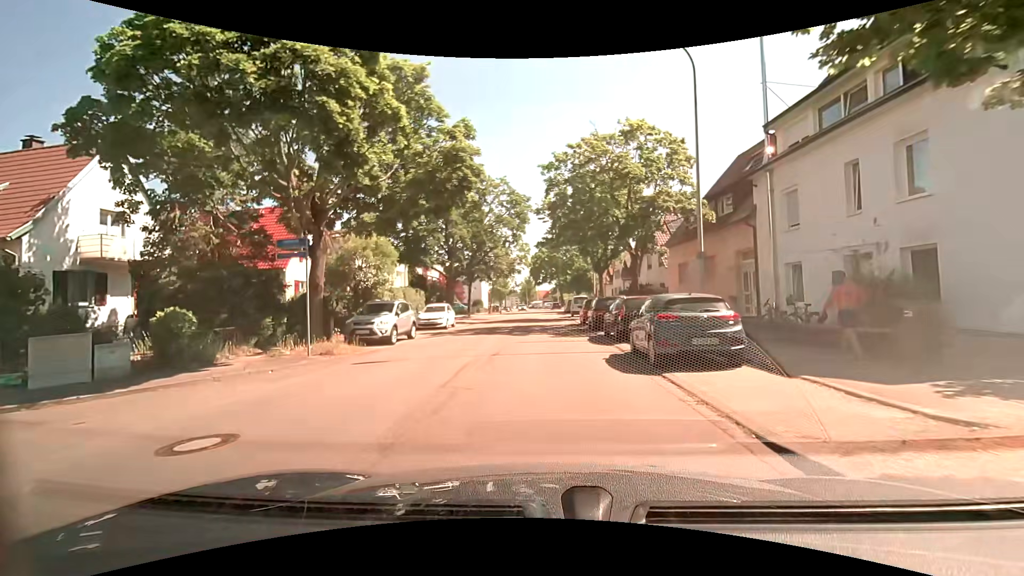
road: residential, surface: asphalt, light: Day
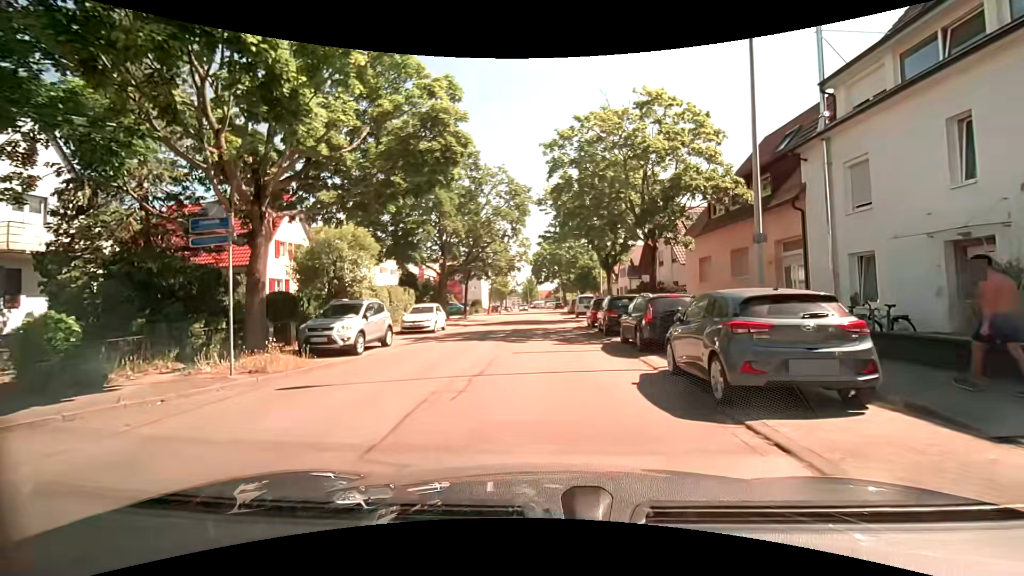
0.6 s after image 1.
(0.0, +3.6) m; 0°
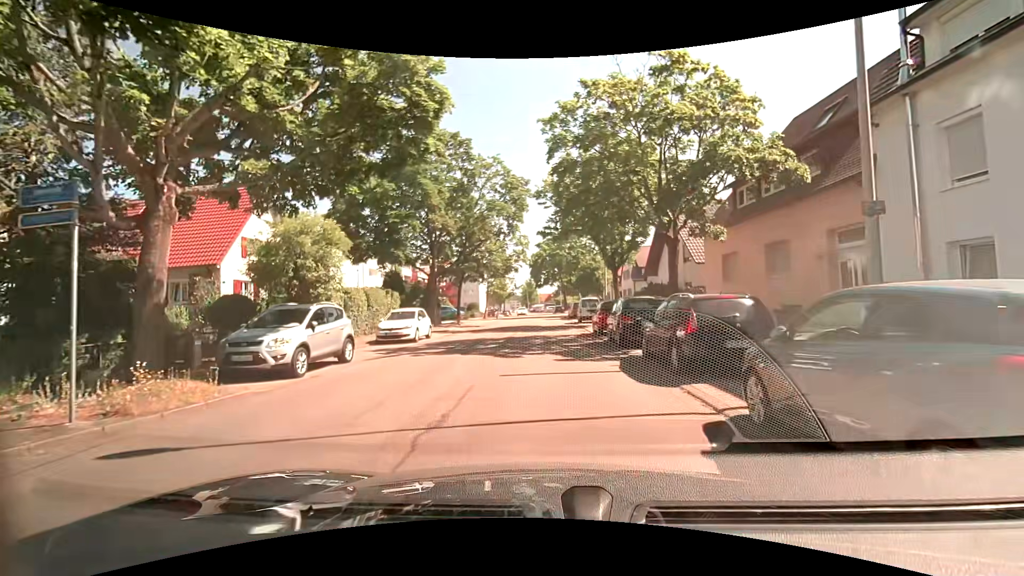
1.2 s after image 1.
(0.0, +3.6) m; 0°
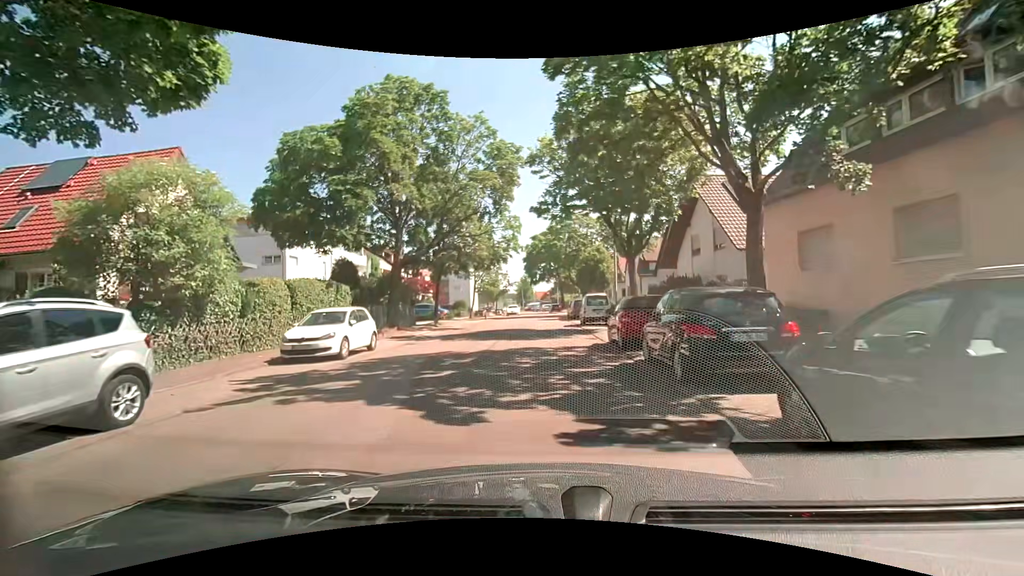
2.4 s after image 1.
(+0.1, +7.4) m; +1°
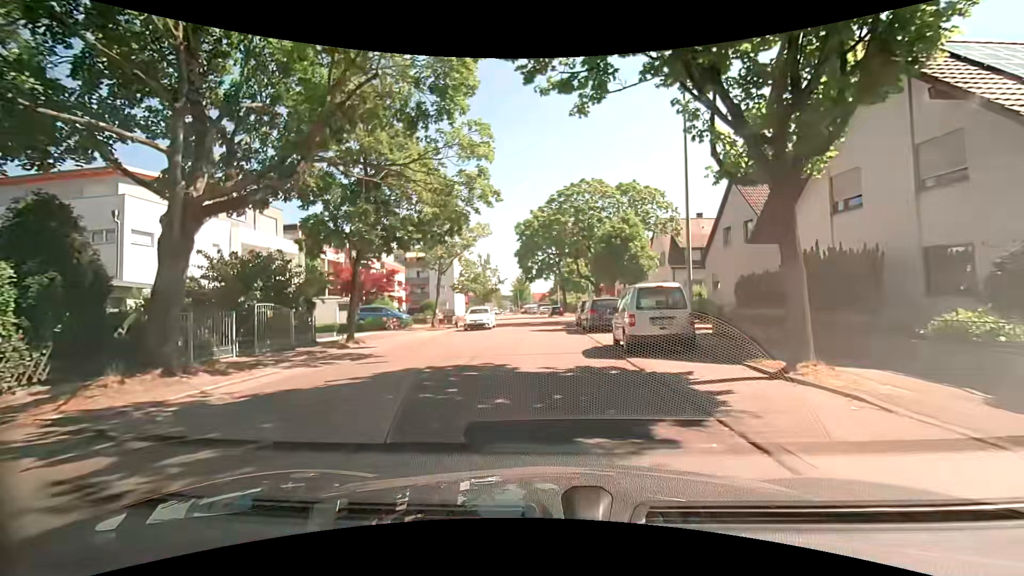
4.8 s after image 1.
(+0.1, +15.9) m; 0°
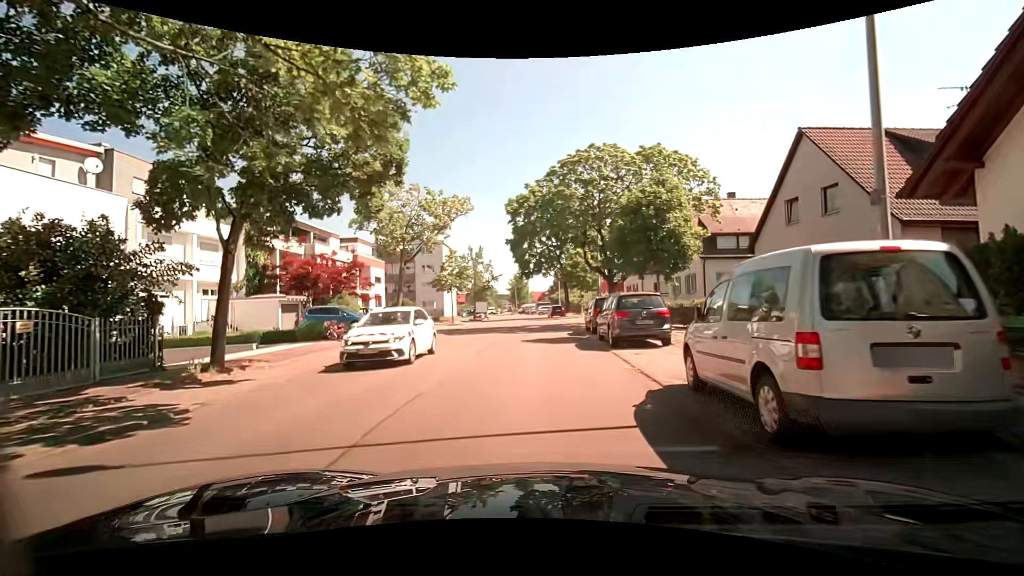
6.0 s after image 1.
(+0.1, +8.5) m; 0°
